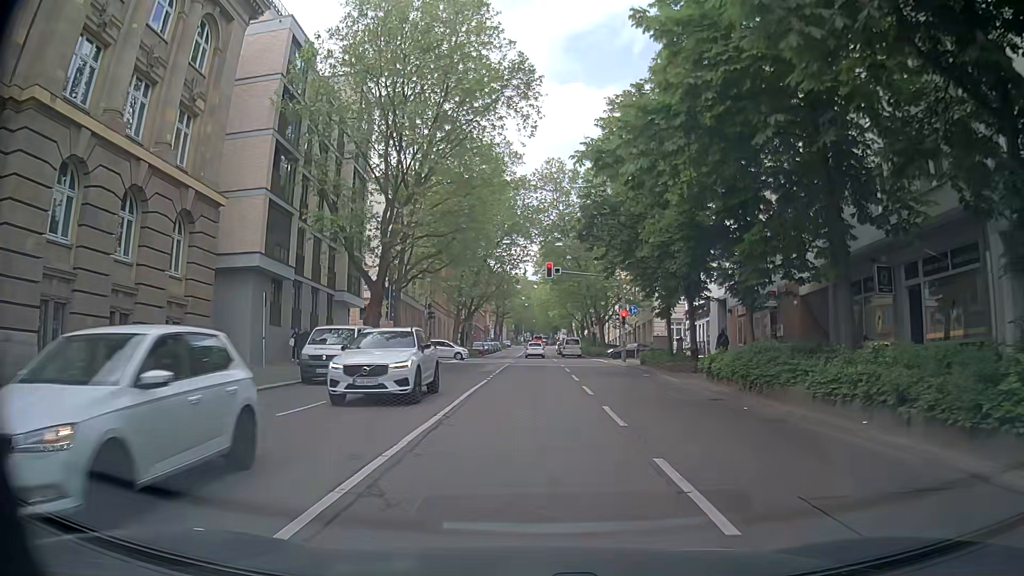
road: secondary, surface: asphalt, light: Day
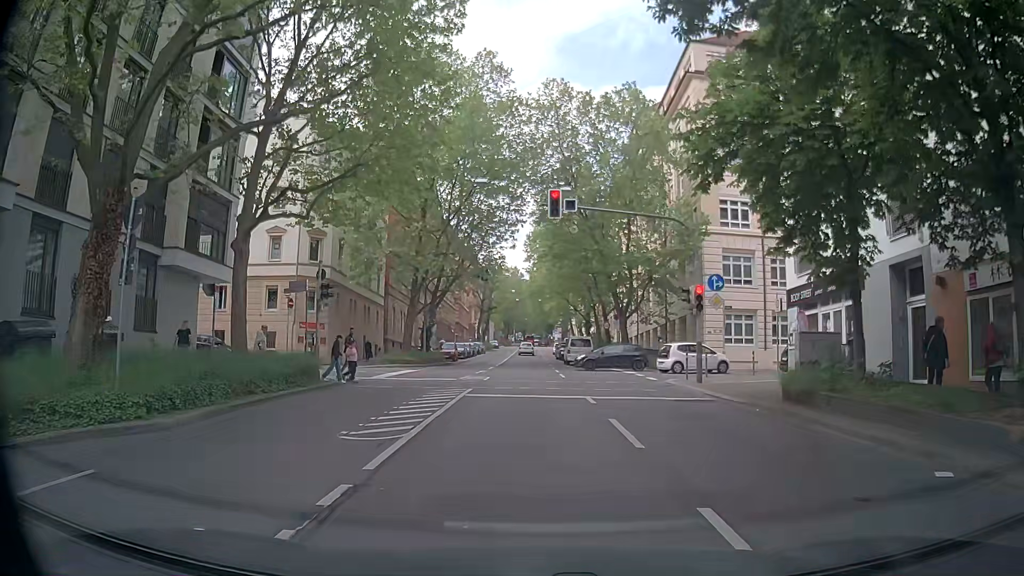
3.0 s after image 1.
(+0.2, +20.4) m; +1°
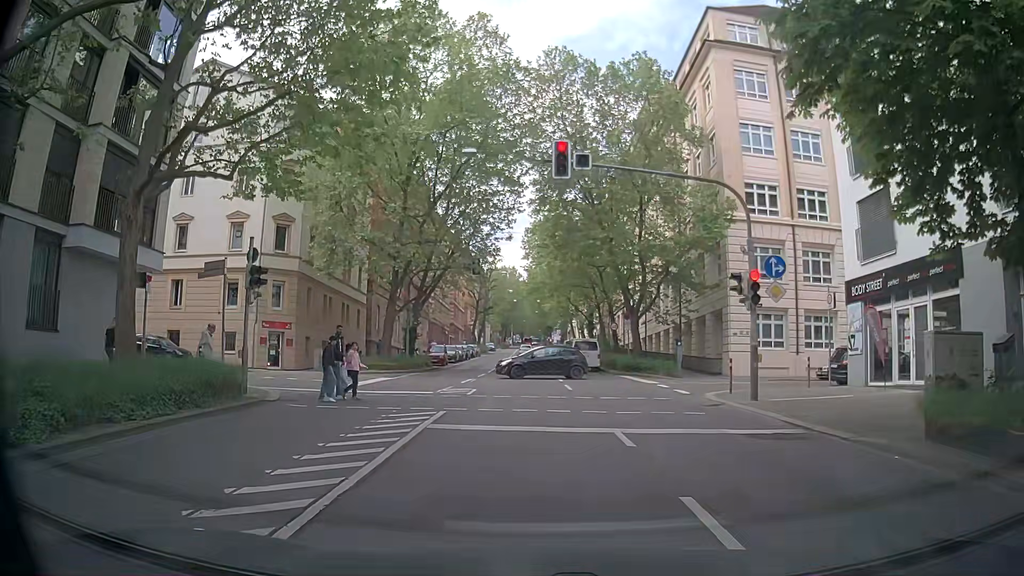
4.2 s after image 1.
(0.0, +5.6) m; -1°
